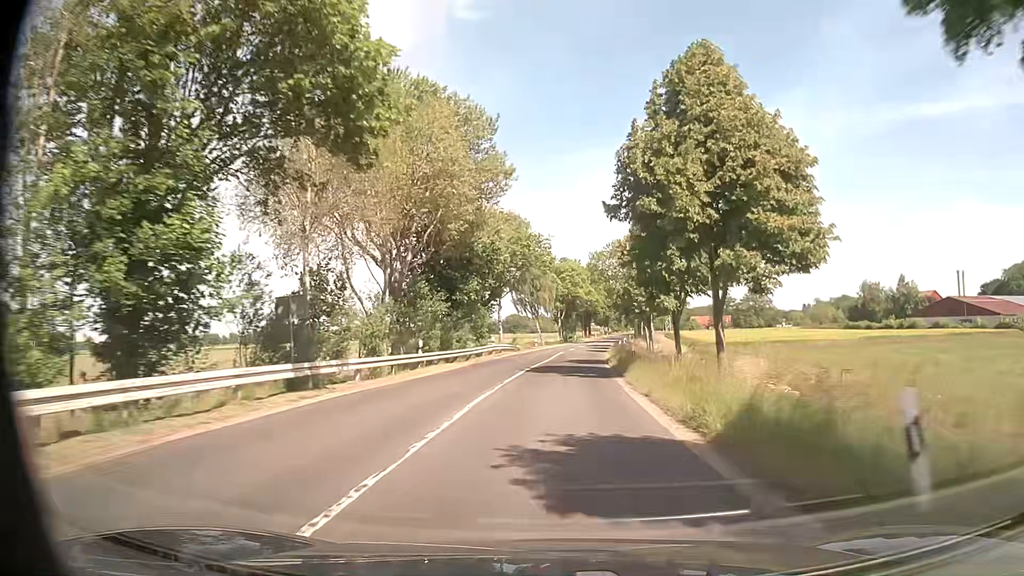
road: secondary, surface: asphalt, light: Day
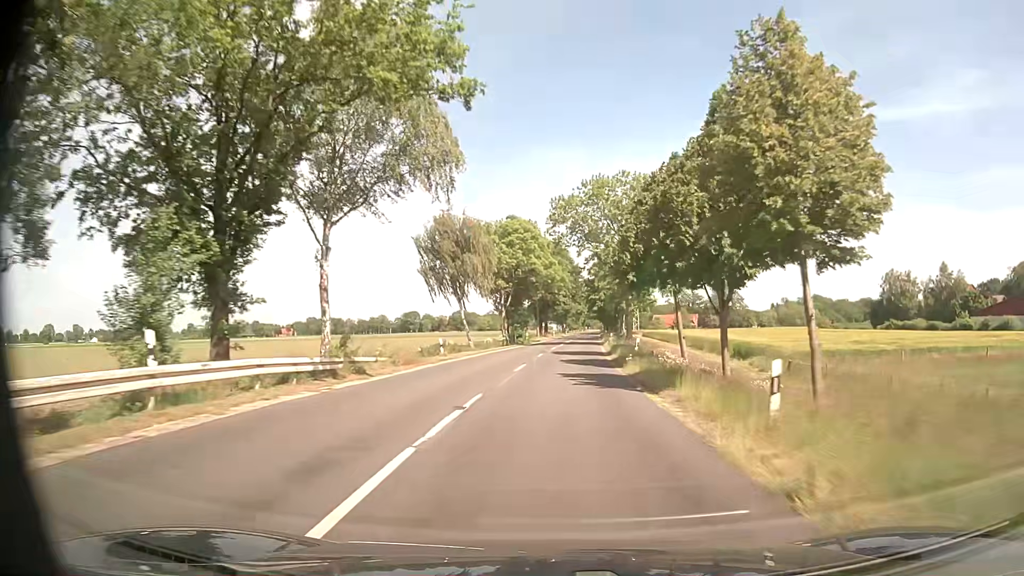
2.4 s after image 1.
(+1.9, +39.2) m; +4°
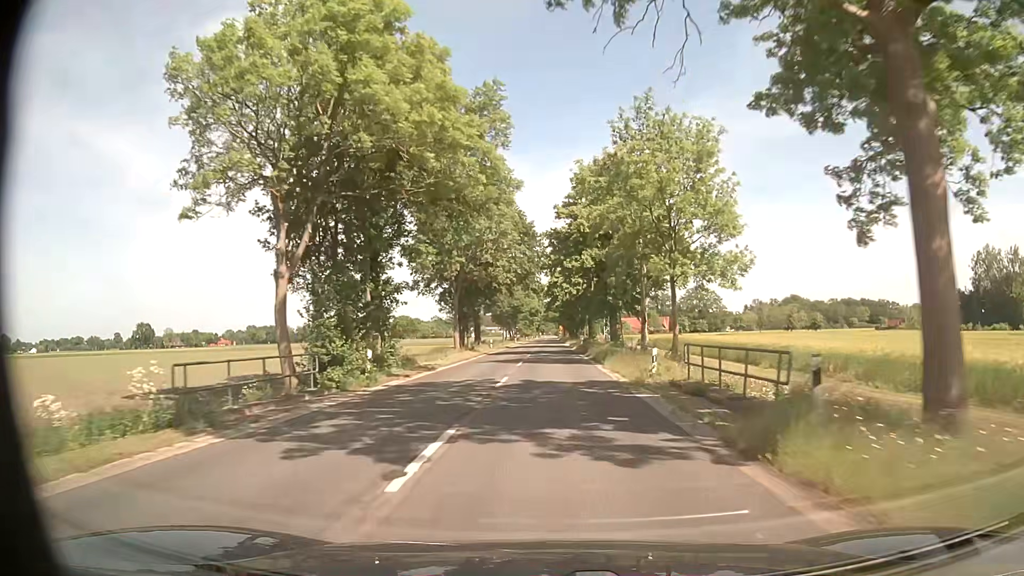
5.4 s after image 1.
(+2.5, +51.6) m; +5°
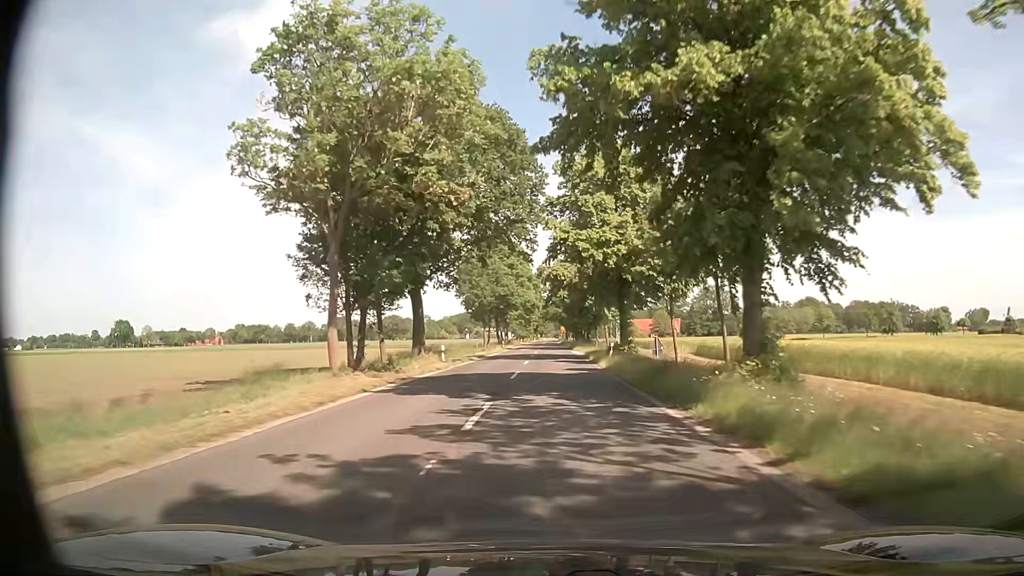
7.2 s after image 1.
(0.0, +31.9) m; 0°
(0, +10) (0, +20) (0, +30) (0, +40) (0, +50) (0, +60) (0, +70) (0, +80) (0, +90) (+1, +100) m
